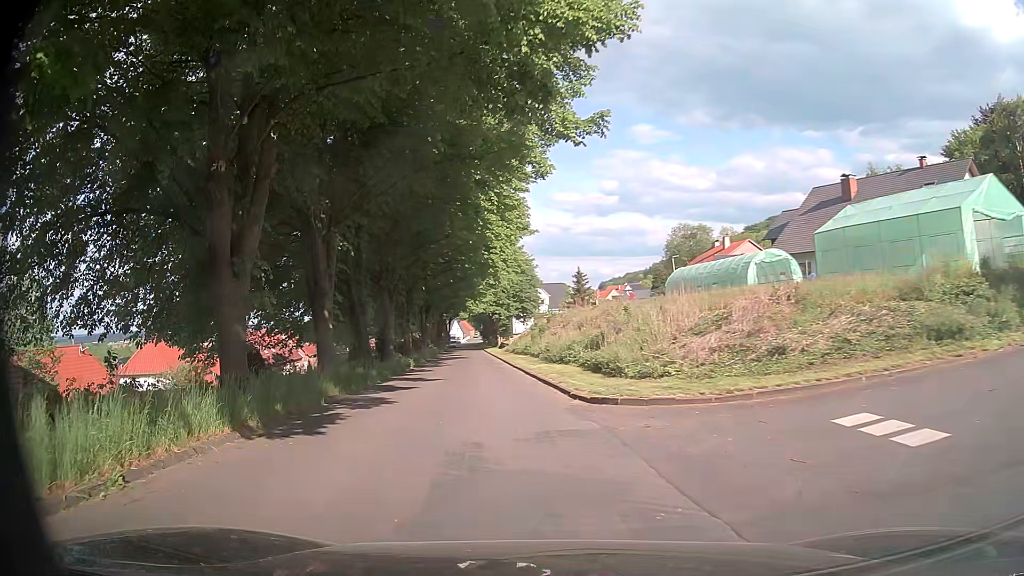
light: Day
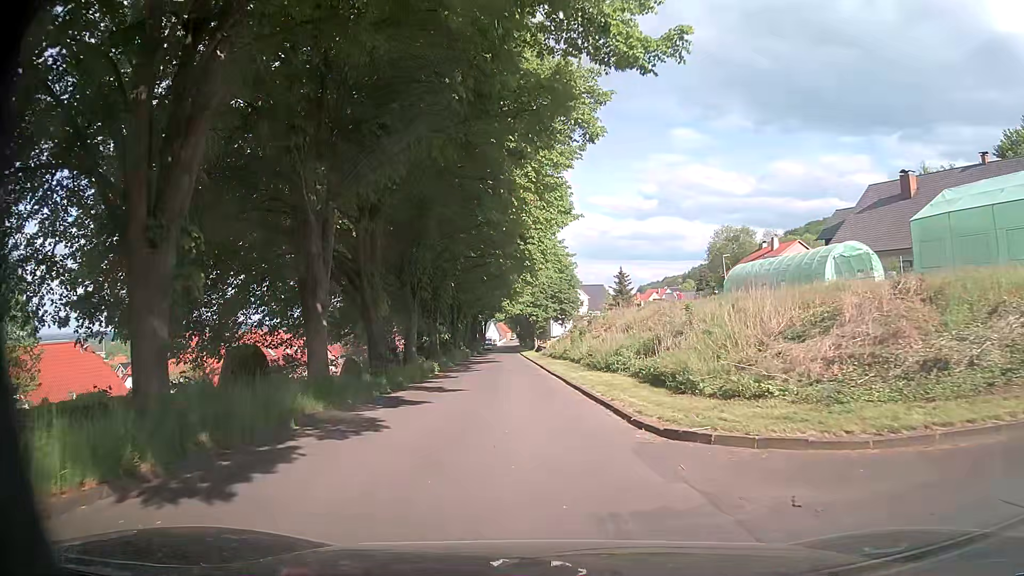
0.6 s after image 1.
(-0.2, +4.8) m; -3°
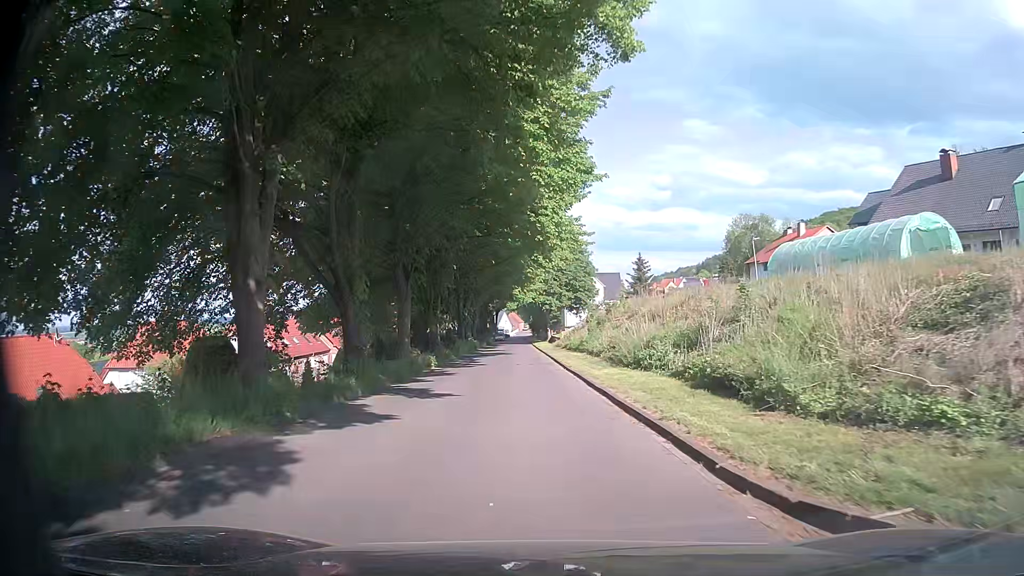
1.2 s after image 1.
(-0.1, +5.2) m; -1°
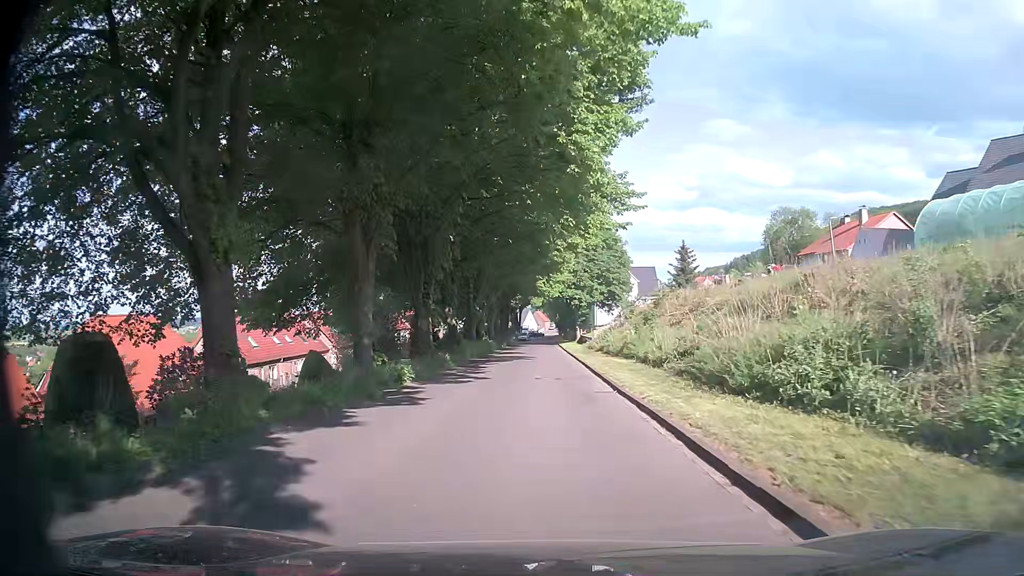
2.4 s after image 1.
(-0.3, +11.1) m; -3°
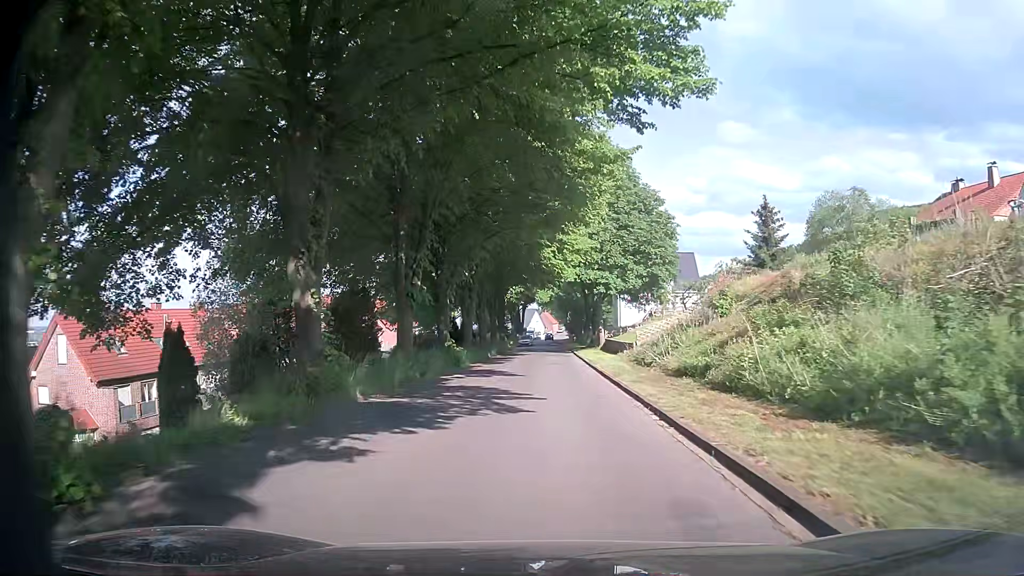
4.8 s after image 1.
(-0.2, +24.7) m; -1°
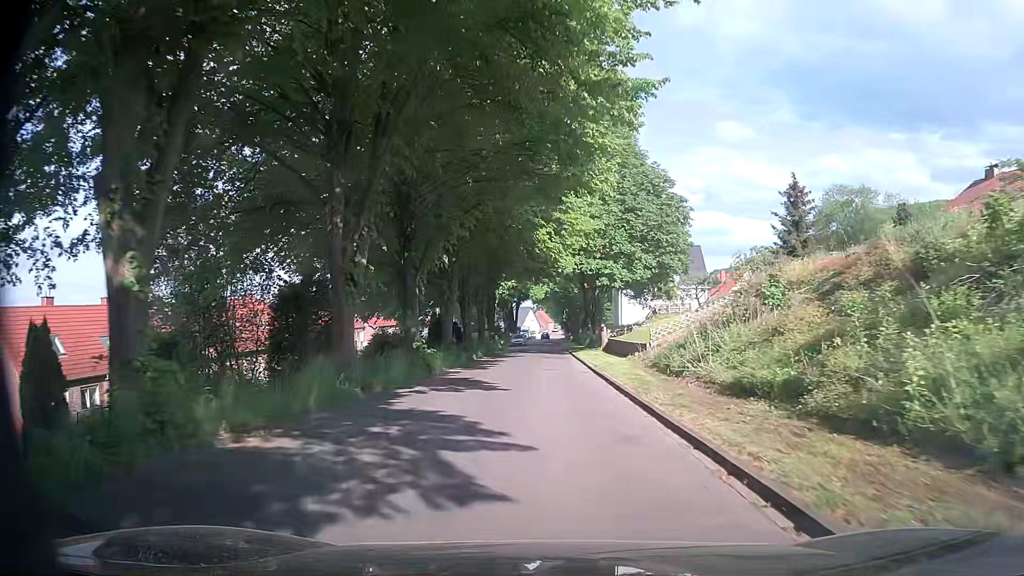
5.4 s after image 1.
(0.0, +6.6) m; 0°
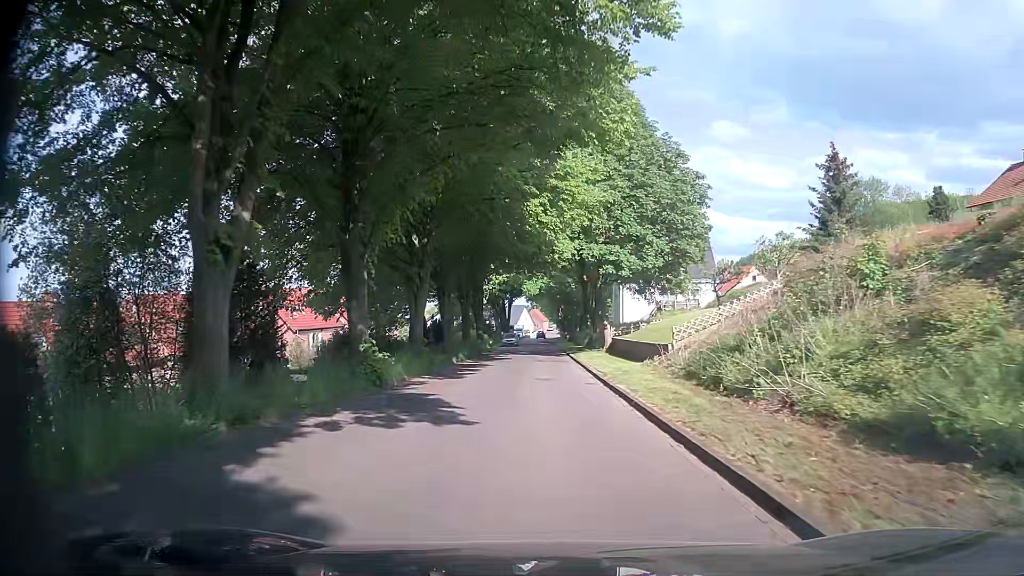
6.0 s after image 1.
(0.0, +6.7) m; 0°
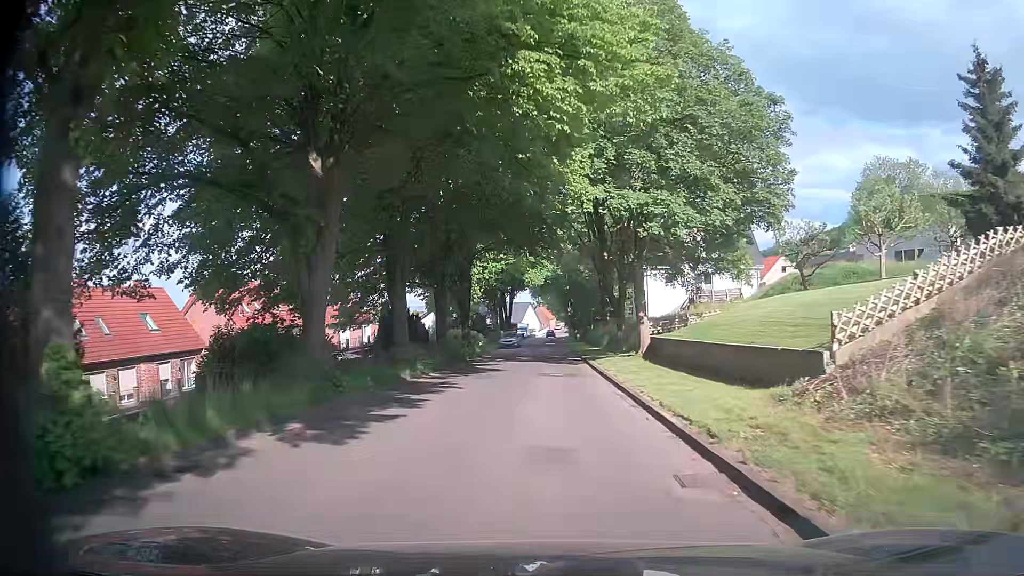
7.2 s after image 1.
(+0.1, +13.1) m; 0°
(0, +10) (0, +20) (0, +30) (0, +40) (0, +50) (0, +60) (0, +70) (0, +80) (0, +90) (0, +100) m
